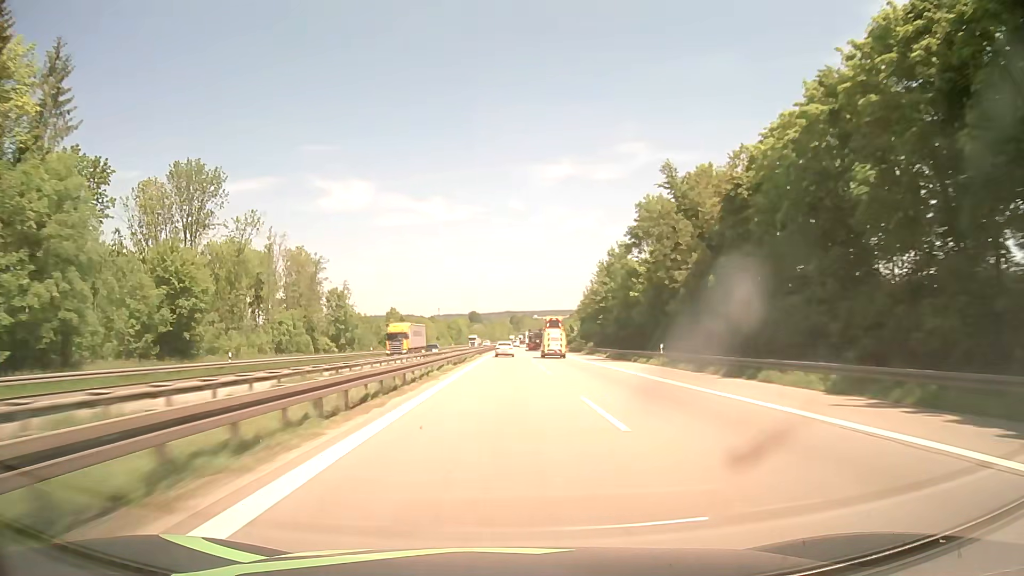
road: motorway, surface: asphalt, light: Day
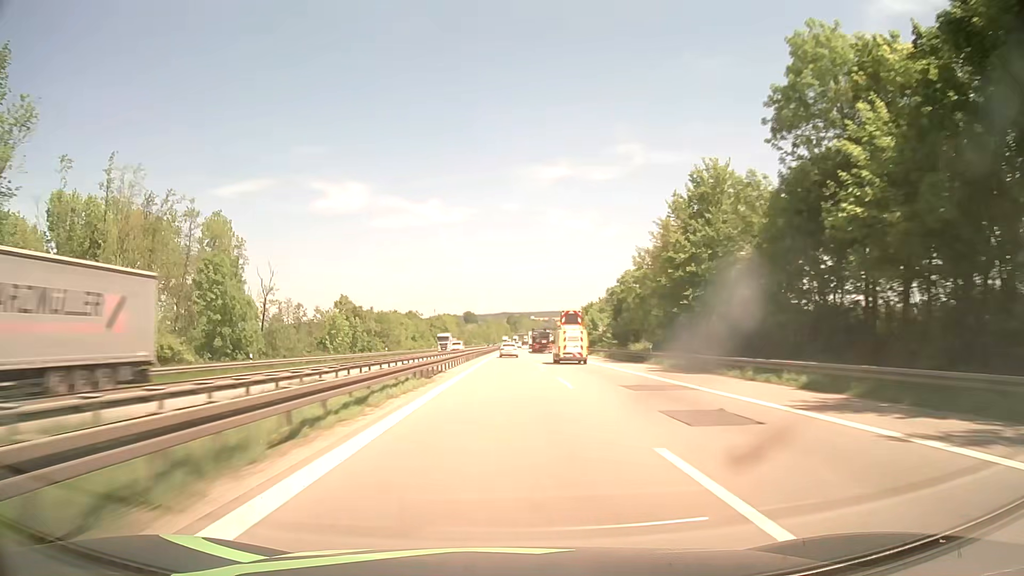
(+0.1, +44.2) m; 0°
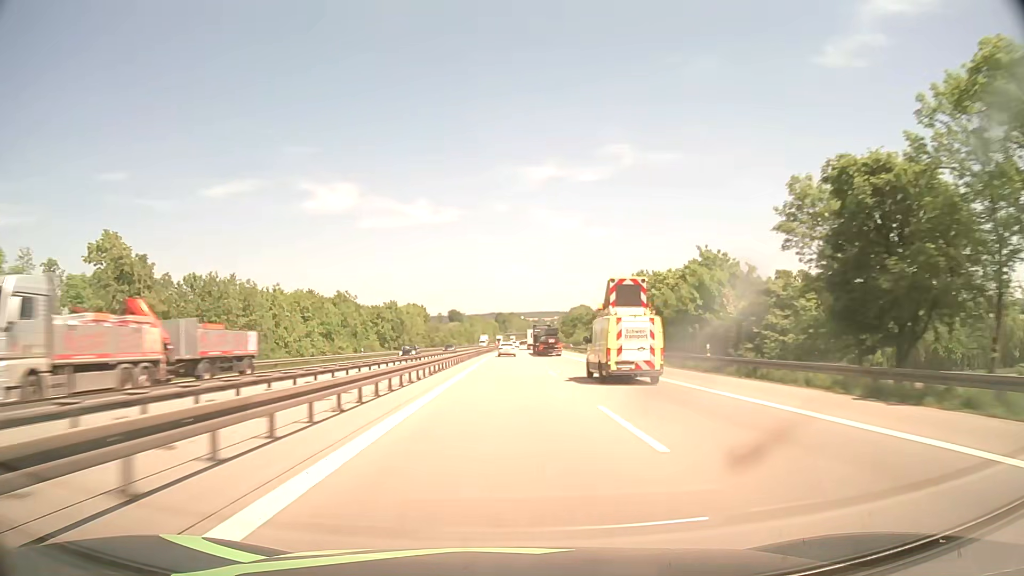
(+0.7, +66.4) m; +1°
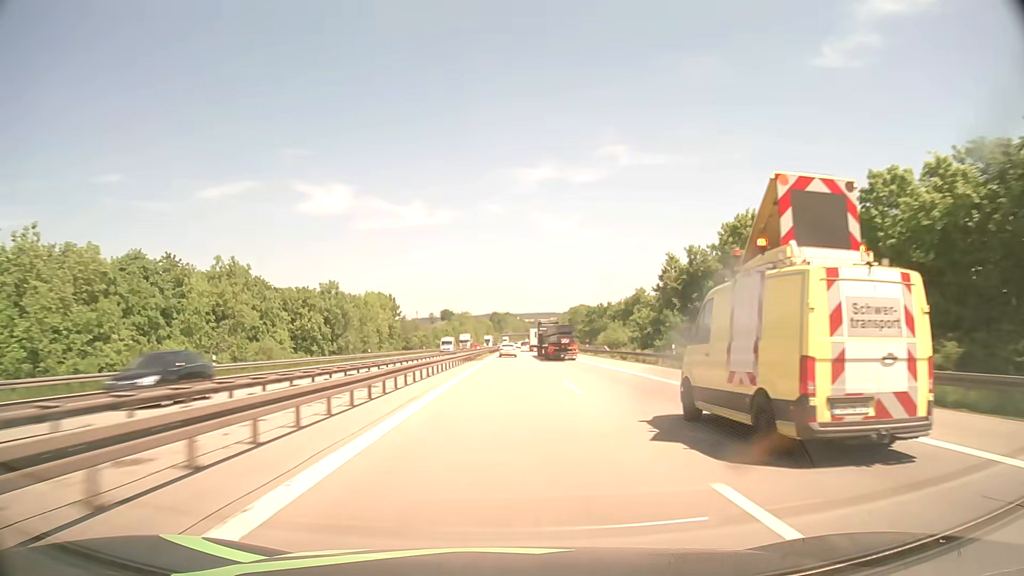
(+0.1, +44.5) m; 0°
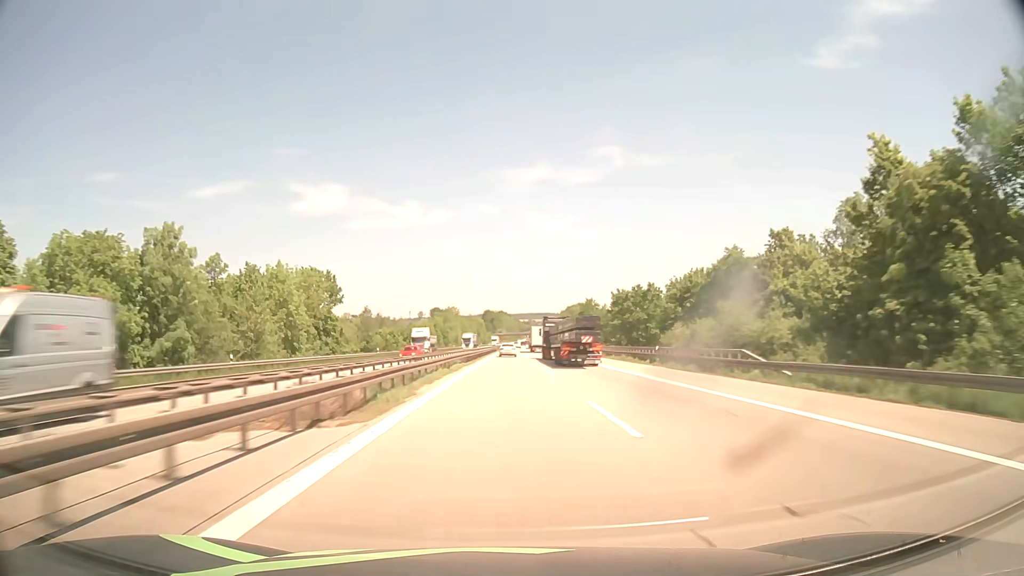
(+0.2, +44.7) m; 0°
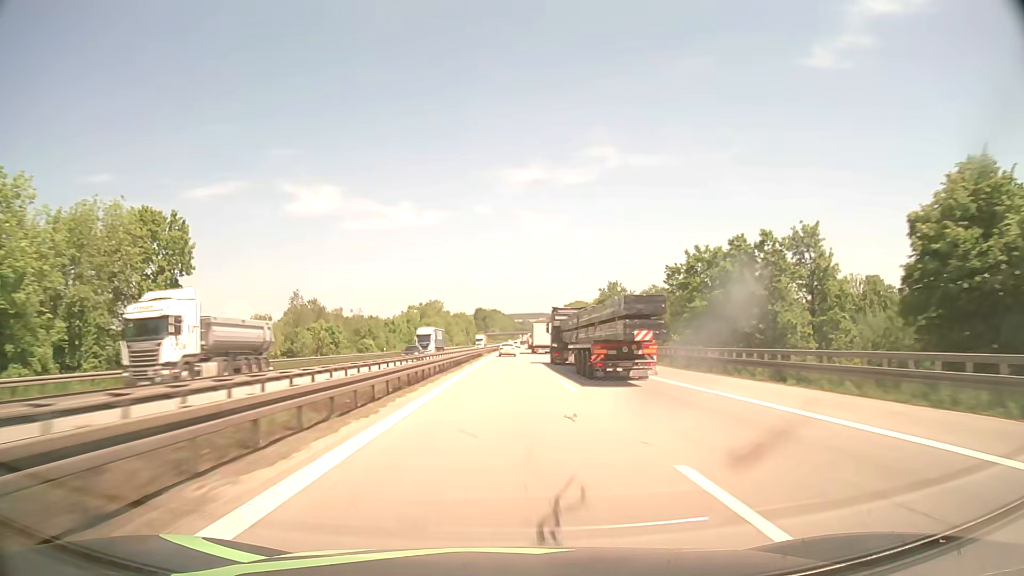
(+0.2, +44.9) m; +1°
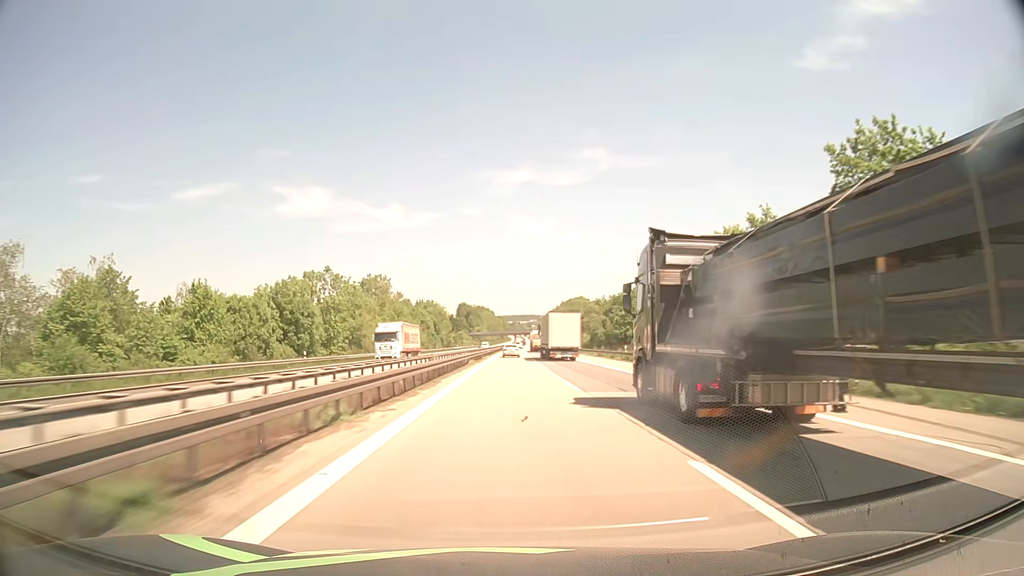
(+0.6, +90.3) m; +1°
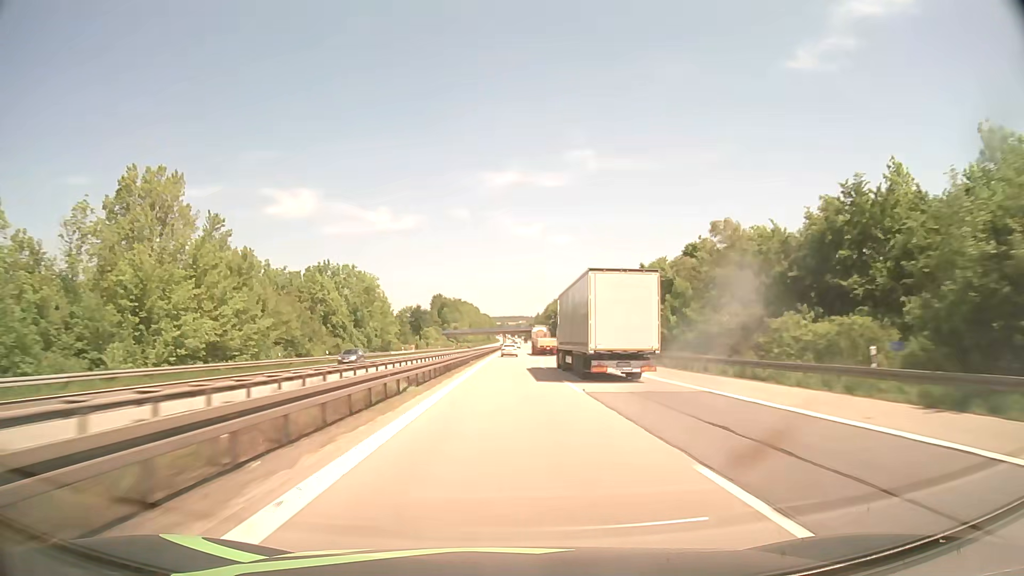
(+0.9, +91.0) m; +1°
(0, +10) (0, +20) (0, +30) (0, +40) (0, +50) (0, +60) (0, +70) (0, +80) (+1, +90) (+1, +100) m
